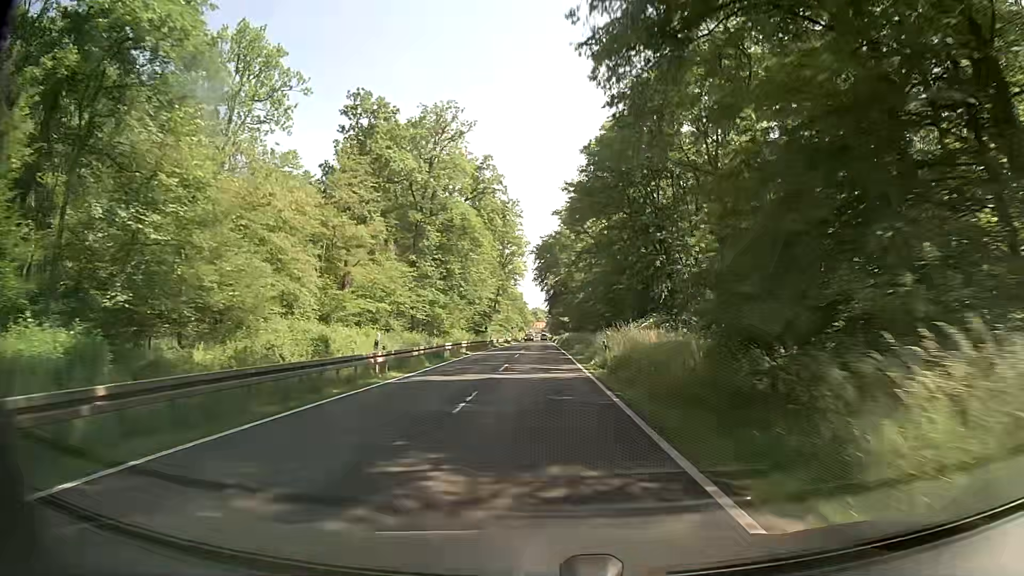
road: secondary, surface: asphalt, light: Day
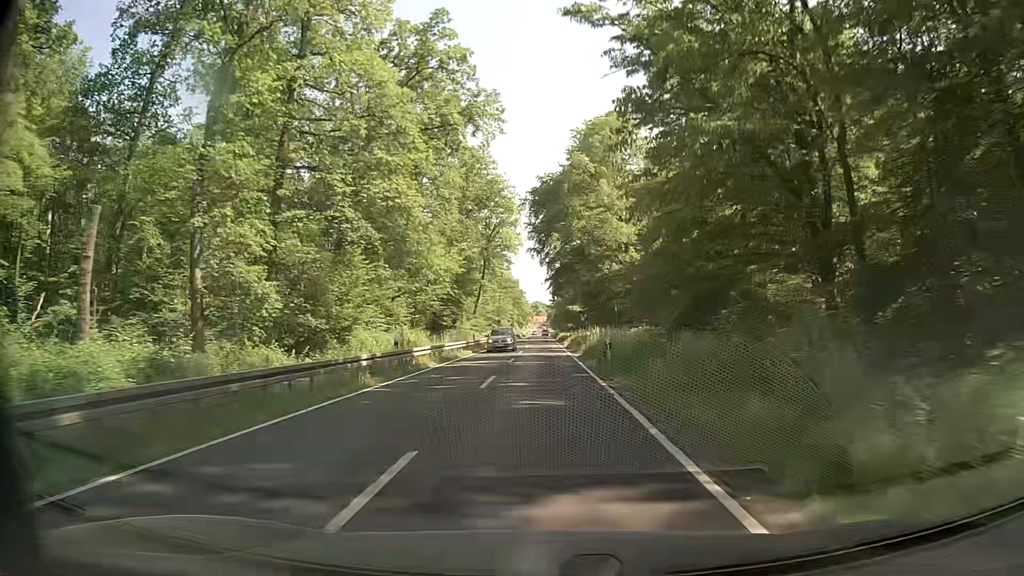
(+0.3, +43.3) m; +1°
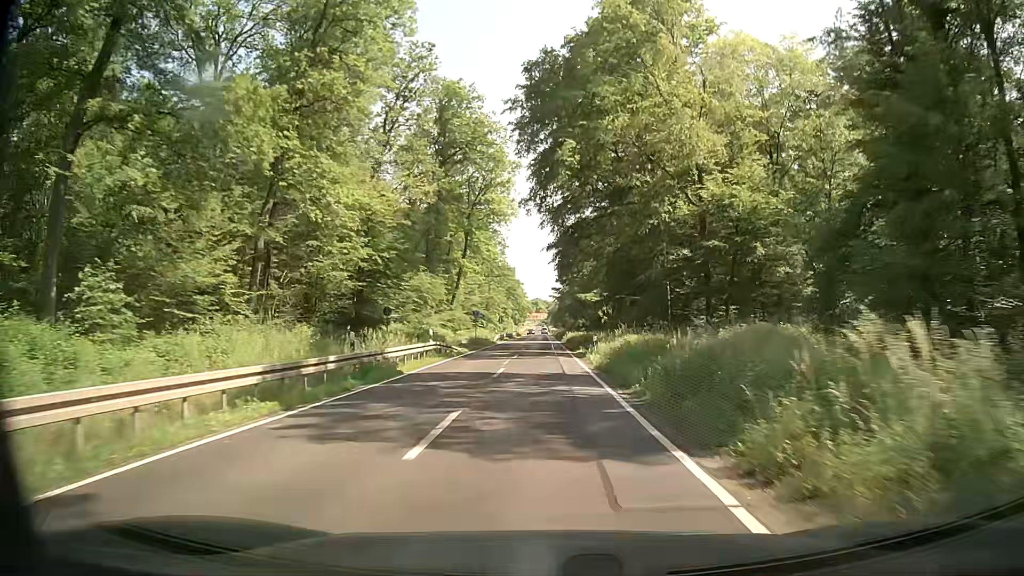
(-0.2, +32.5) m; 0°
(0, +10) (0, +20) (0, +30) (0, +40) (0, +50) (0, +60) (0, +70) (0, +80) (+1, +90) (+1, +100) m
